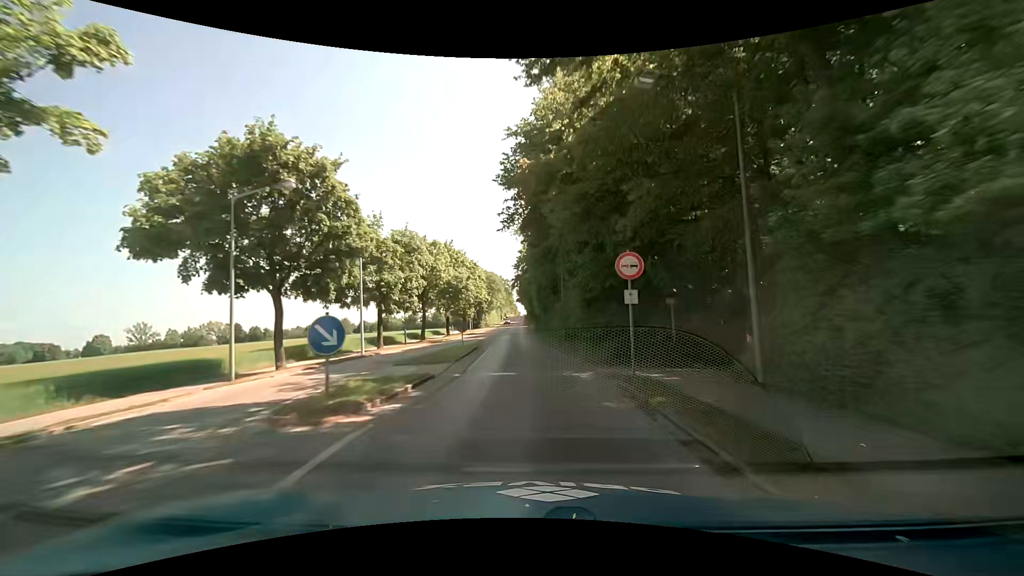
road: tertiary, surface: asphalt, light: Day
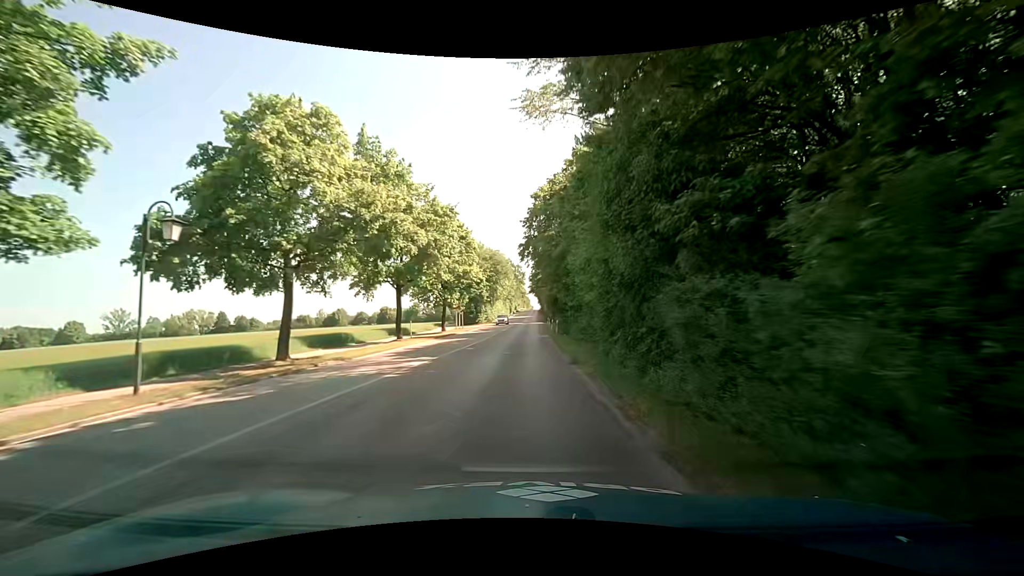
(-0.4, +29.1) m; -1°
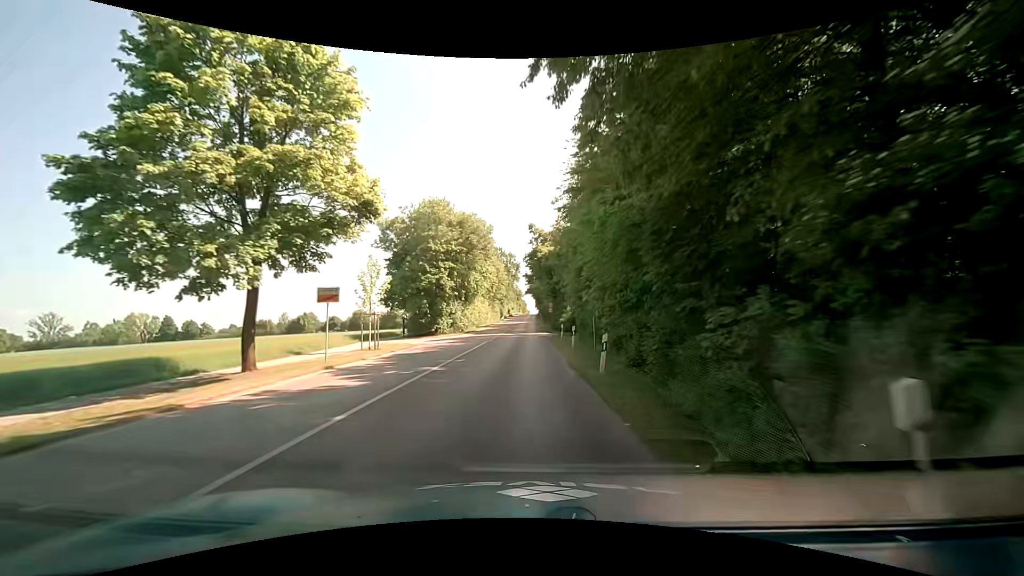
(+0.1, +34.9) m; +1°
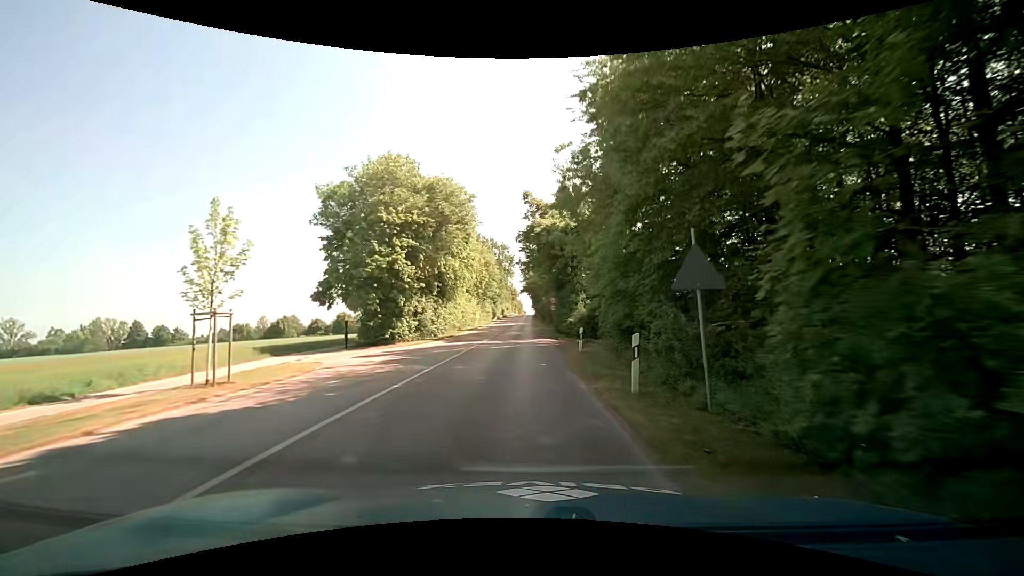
(-0.1, +14.3) m; 0°
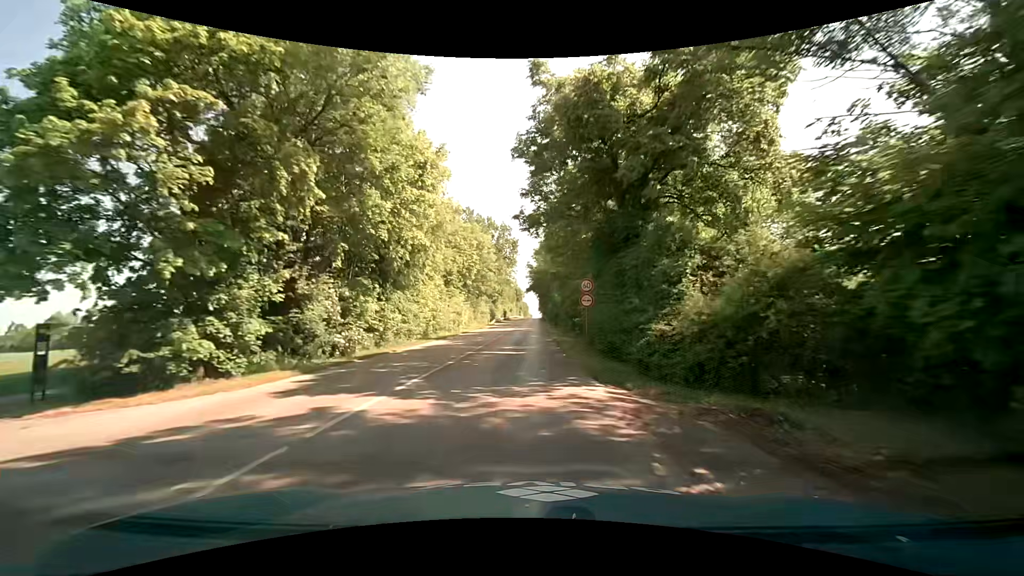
(0.0, +21.8) m; -1°
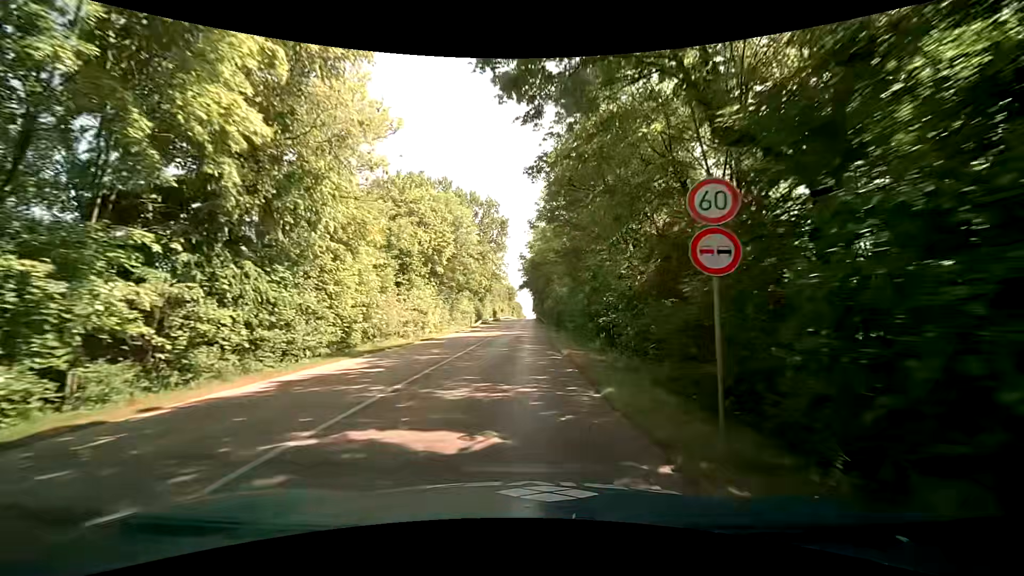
(+0.1, +15.1) m; +1°
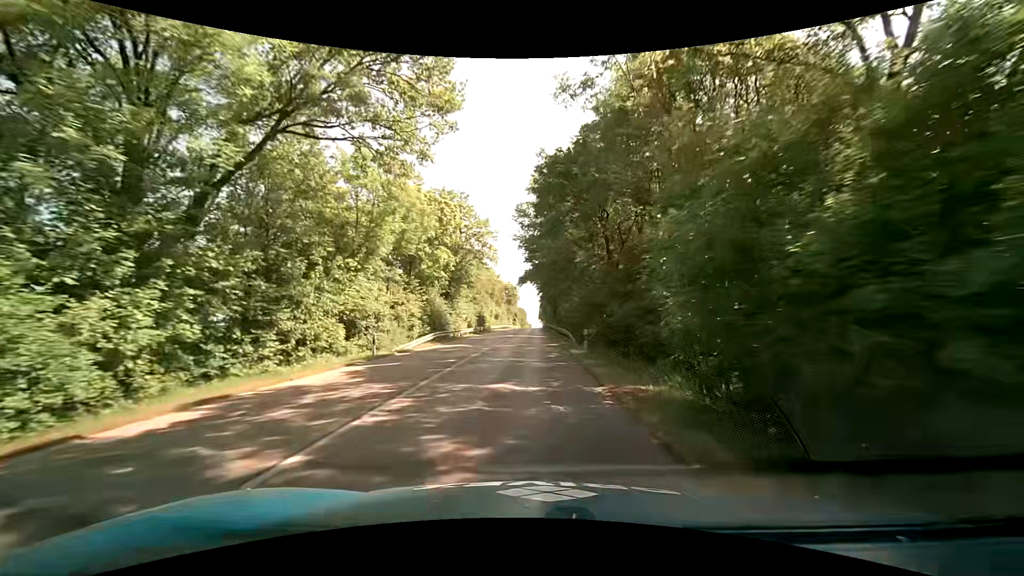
(+0.2, +39.9) m; 0°
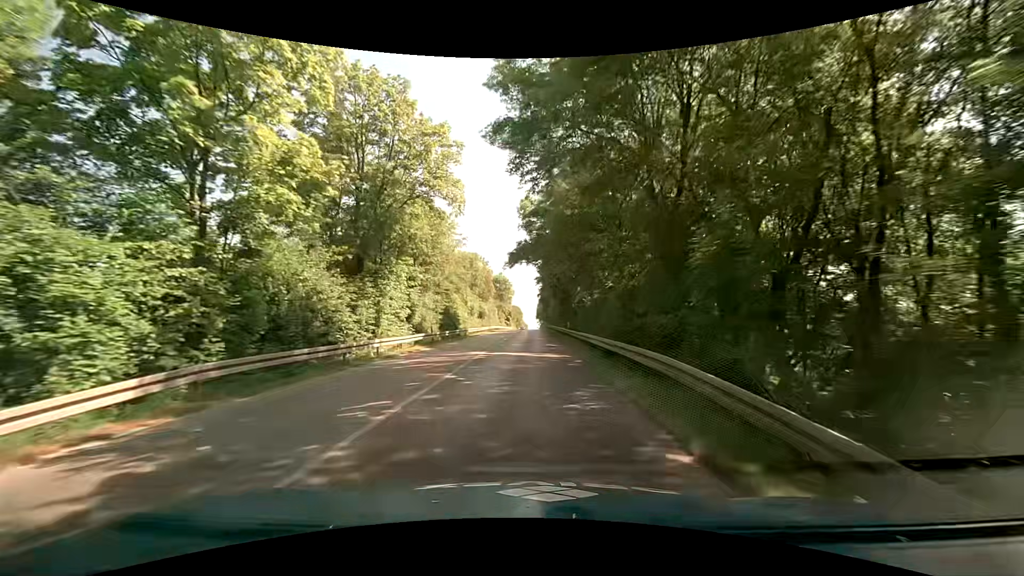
(0.0, +25.6) m; 0°
(0, +10) (0, +20) (0, +30) (0, +40) (0, +50) (0, +60) (0, +70) (0, +80) (0, +90) (0, +100) m
